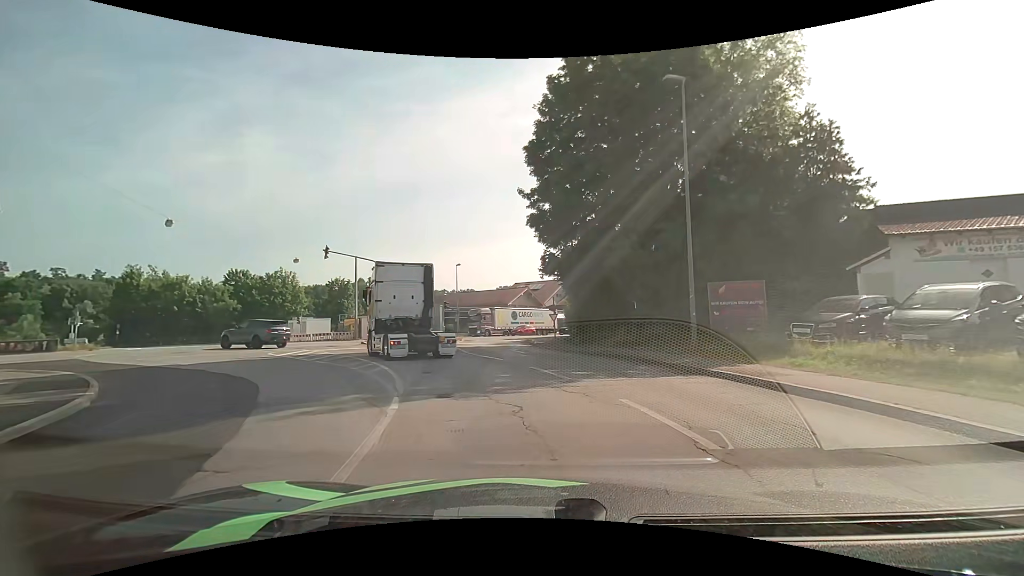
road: tertiary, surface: asphalt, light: Day
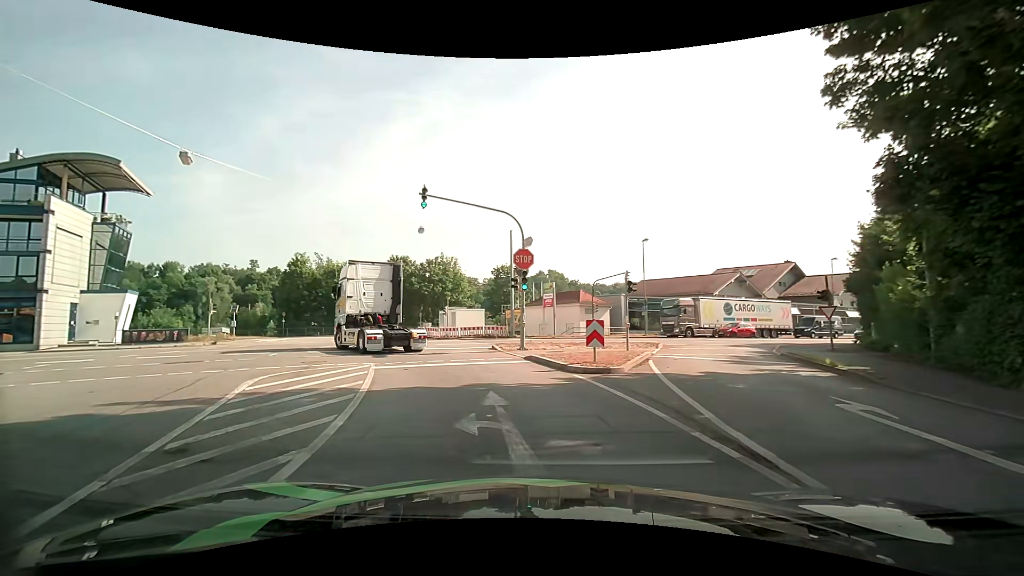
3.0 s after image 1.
(-2.3, +15.7) m; -20°
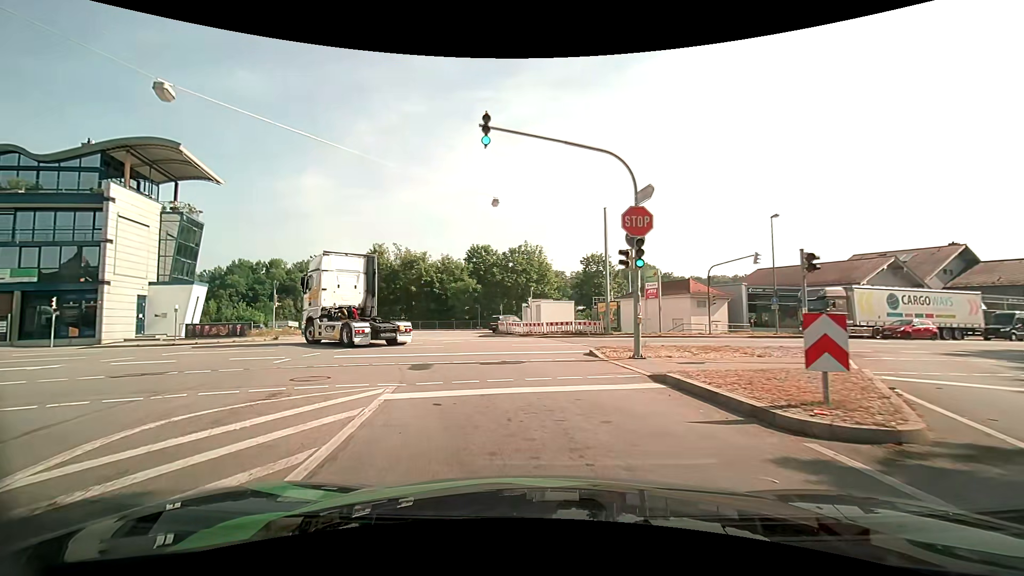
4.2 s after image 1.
(-0.6, +6.8) m; -10°
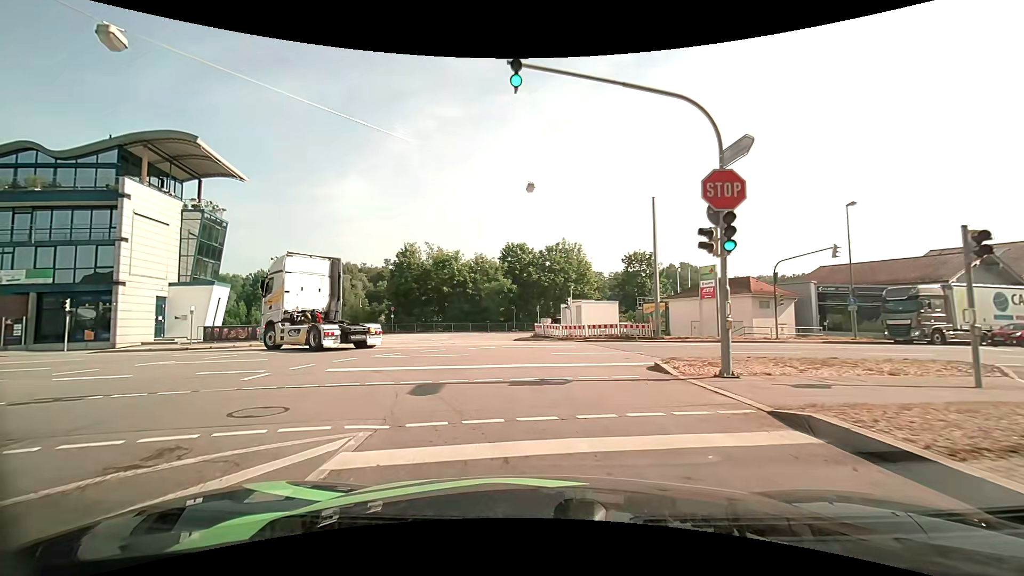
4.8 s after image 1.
(-0.1, +3.5) m; -4°
(-1, +10) (-3, +20) (-4, +30) (-5, +40) (-4, +50) (+2, +58) (+10, +63) (+20, +67) (+29, +71) (+38, +75) m
